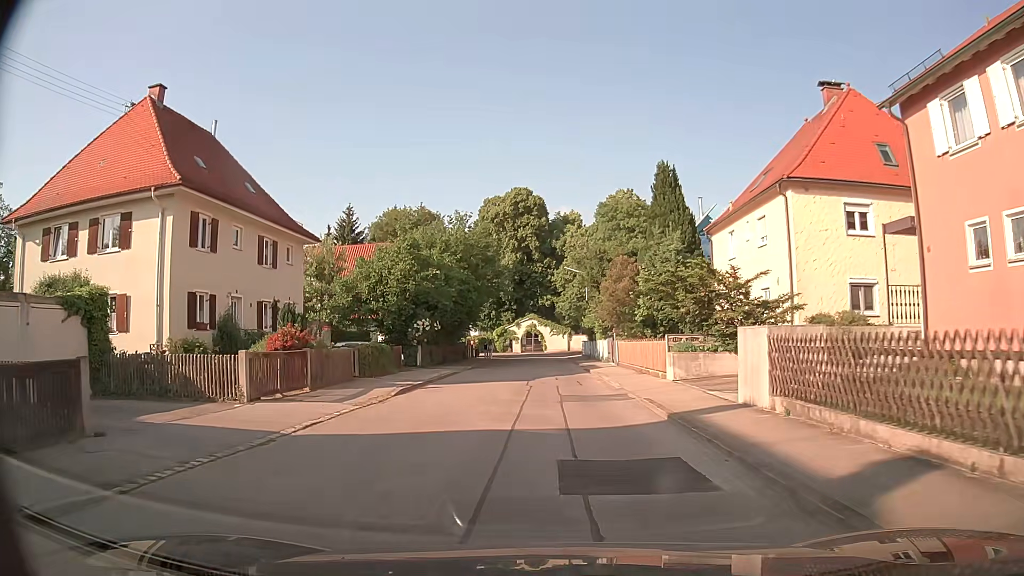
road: residential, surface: asphalt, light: Day
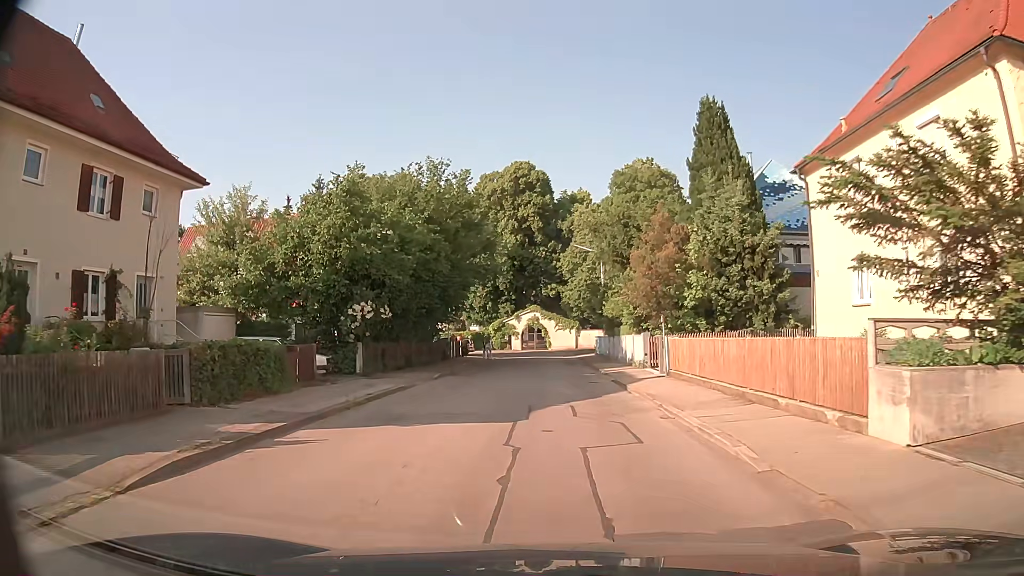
(-0.1, +12.7) m; -1°
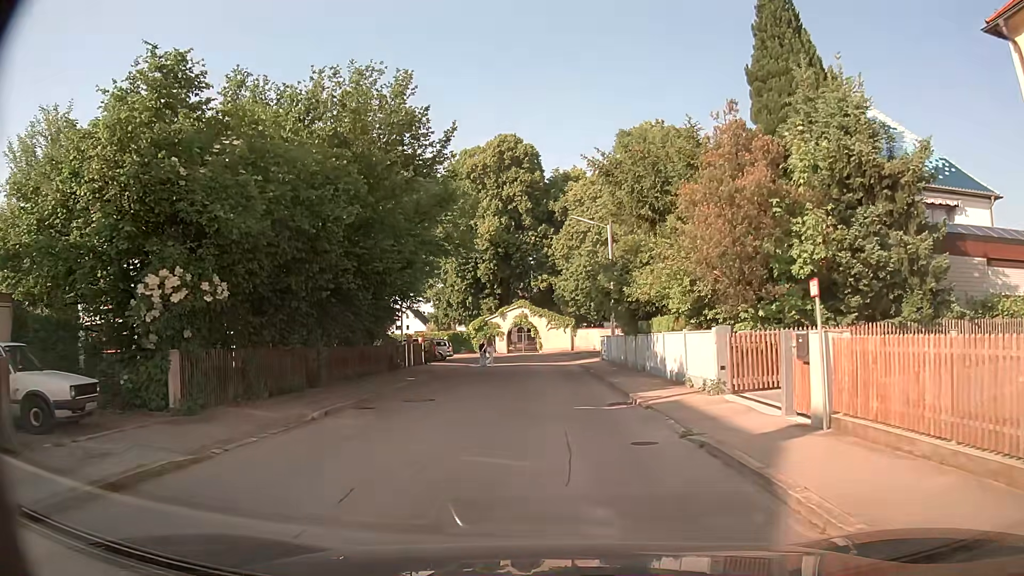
(+0.1, +12.4) m; +1°
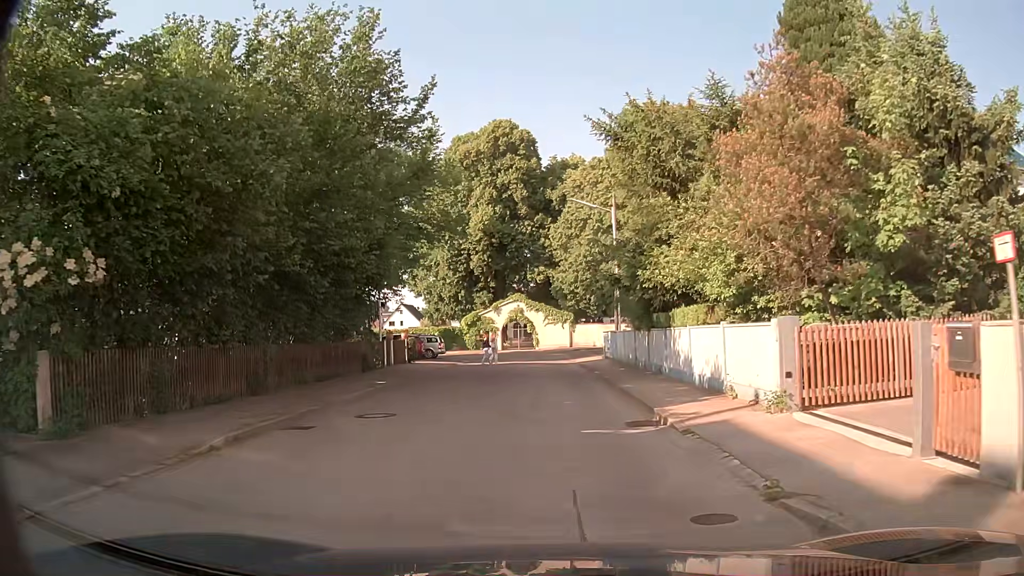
(0.0, +3.9) m; -1°
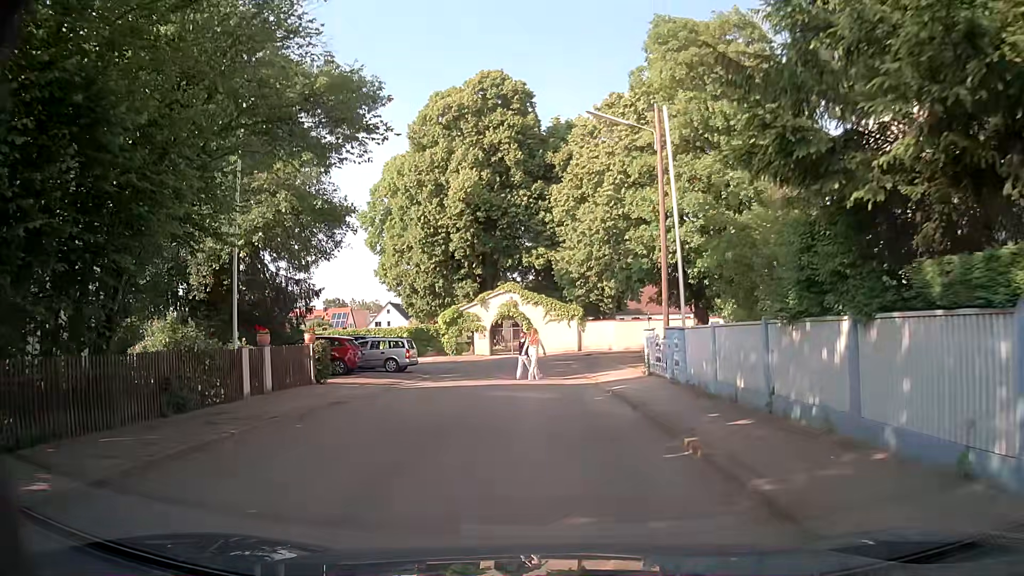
(+0.3, +14.4) m; +2°
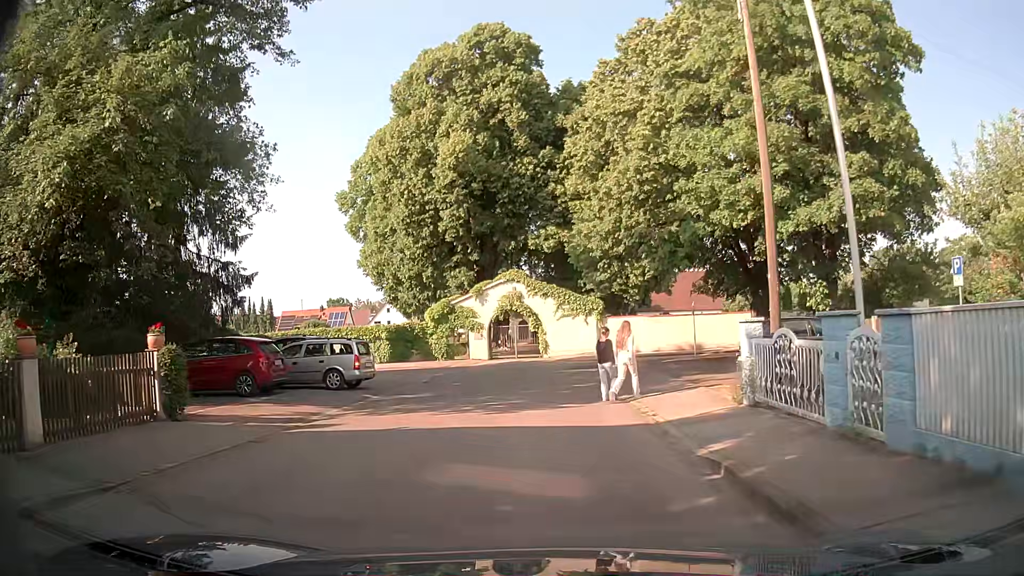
(-0.3, +9.4) m; -3°
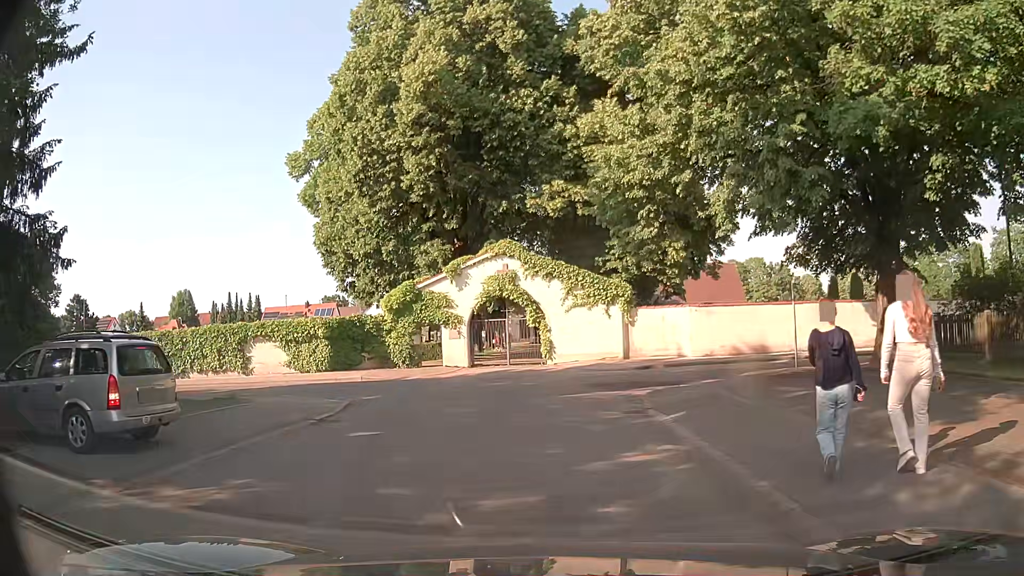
(+0.1, +11.8) m; 0°
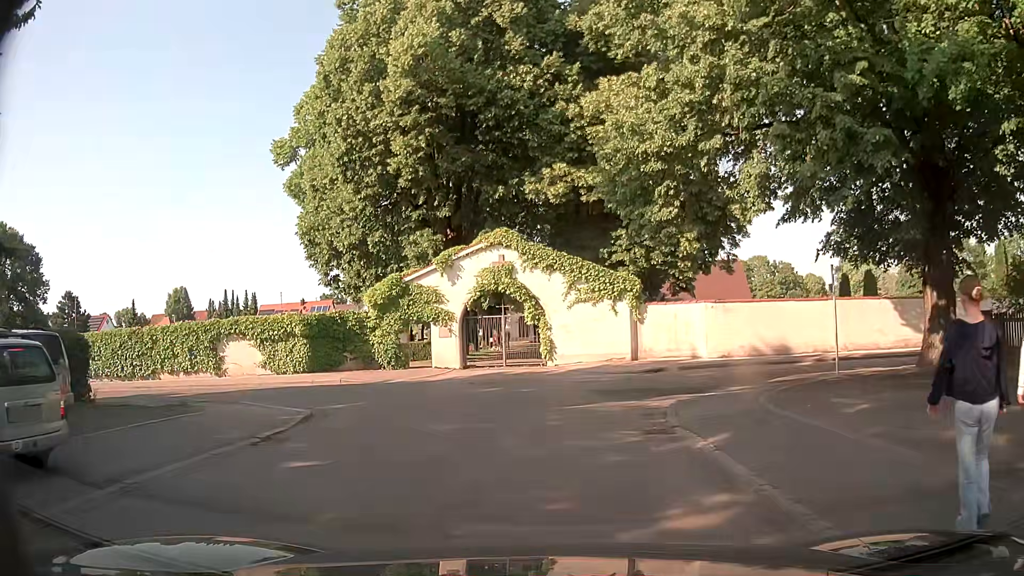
(0.0, +2.6) m; 0°
